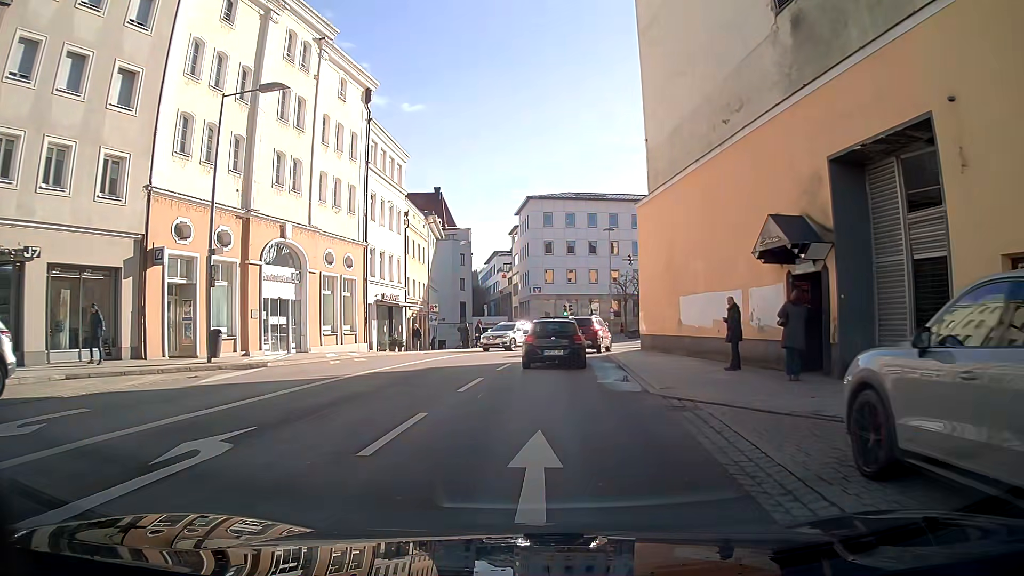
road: primary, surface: asphalt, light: Day
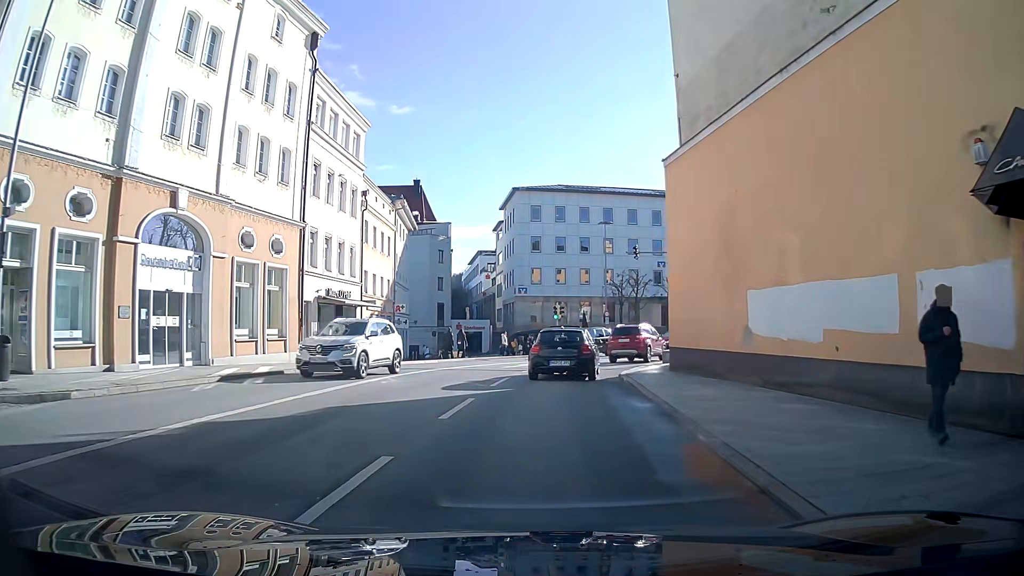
(-0.1, +8.6) m; 0°
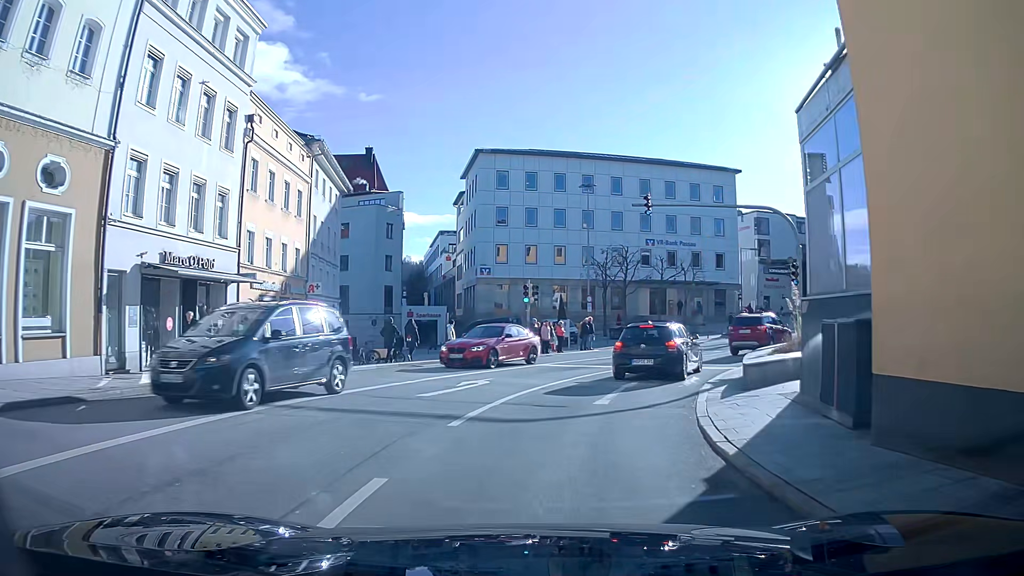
(+0.6, +13.1) m; +6°
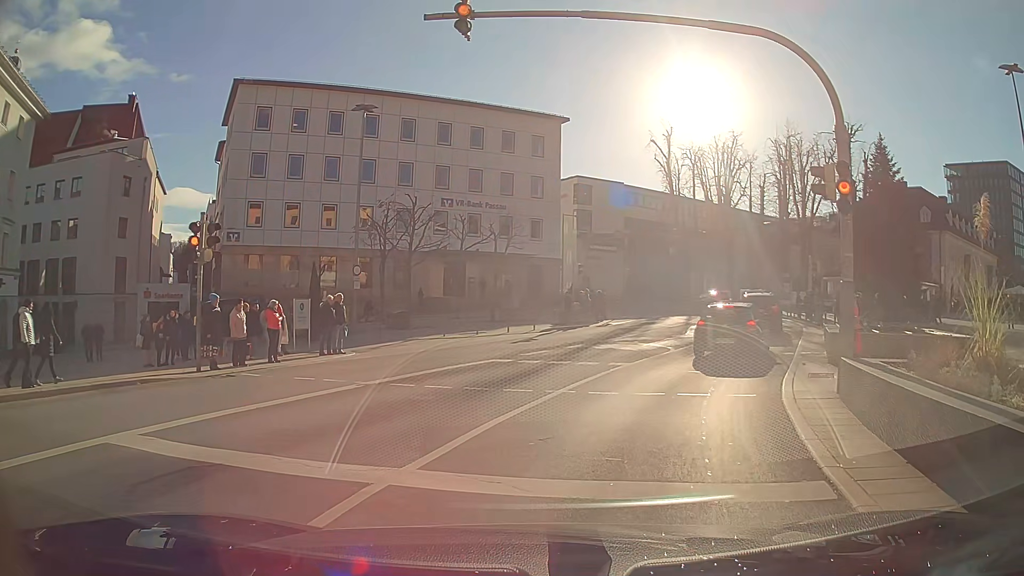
(+2.1, +15.6) m; +16°
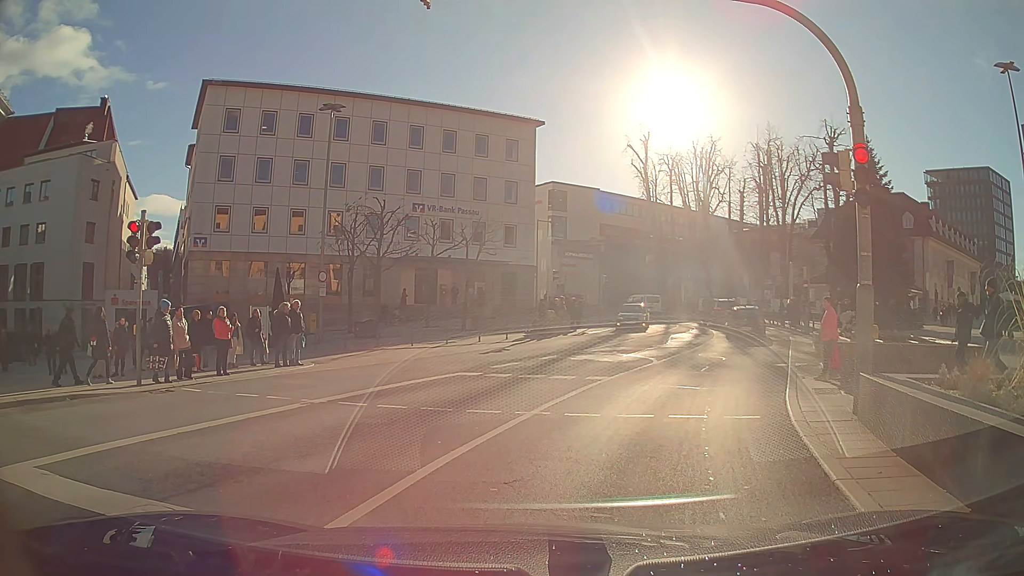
(0.0, +1.4) m; 0°
(+2, +10) (+6, +19) (+9, +28) (+12, +38) (+12, +48) (+10, +58) (+5, +67) (+1, +75) (-4, +84) (-9, +93) m
